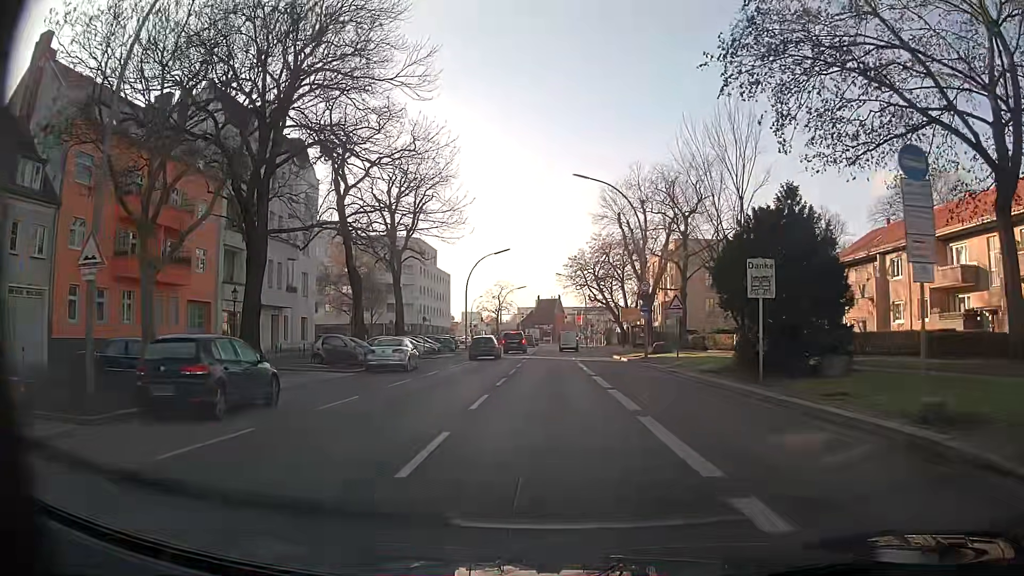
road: primary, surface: asphalt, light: Day
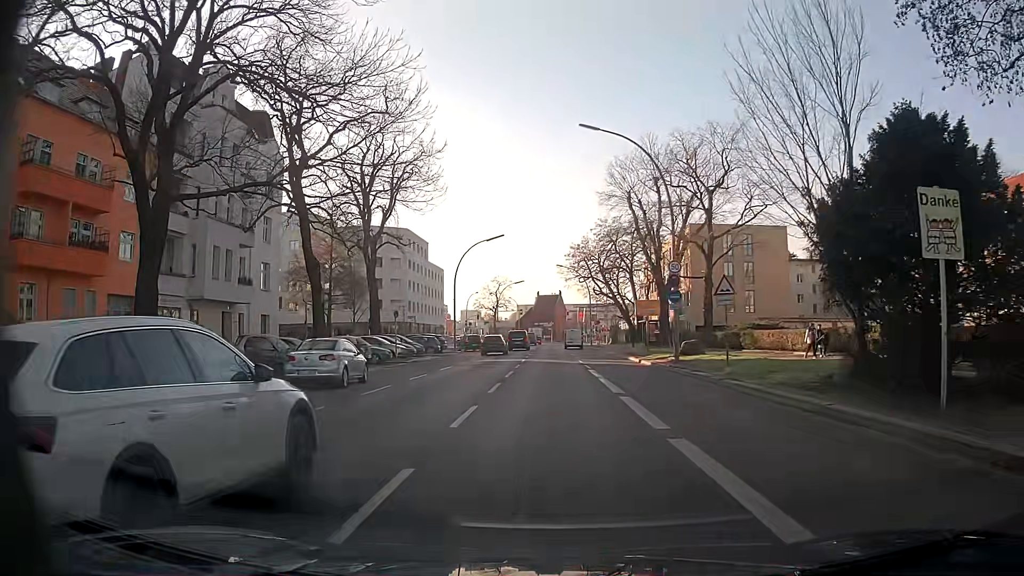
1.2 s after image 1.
(+0.1, +8.9) m; 0°
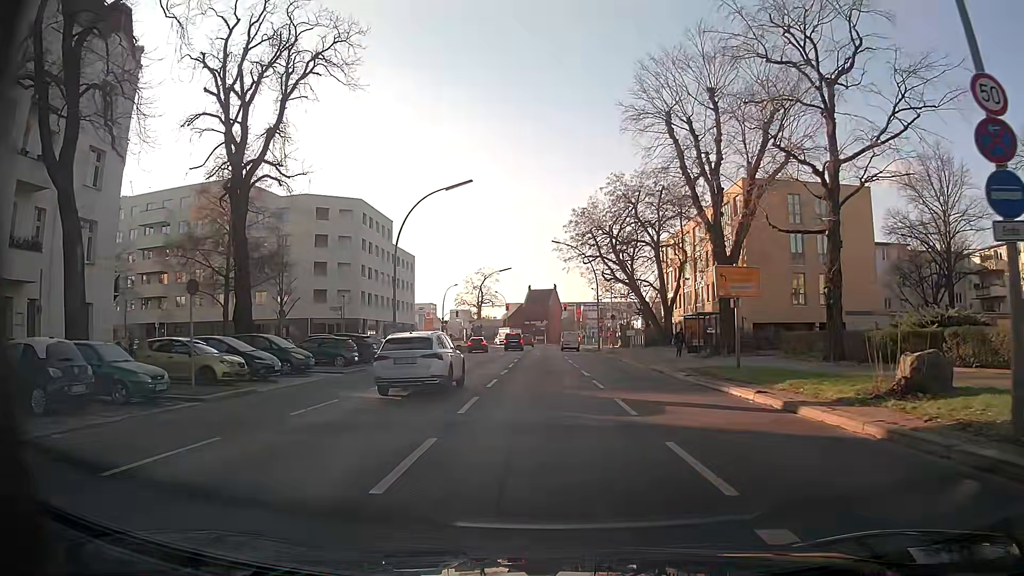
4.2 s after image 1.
(+0.1, +22.3) m; +1°
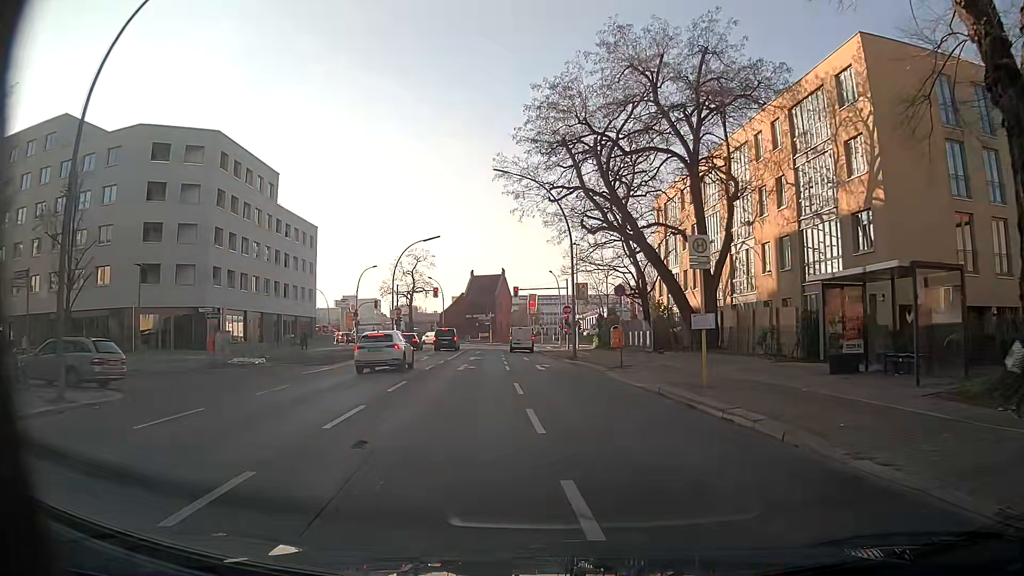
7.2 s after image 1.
(+0.2, +27.1) m; +3°
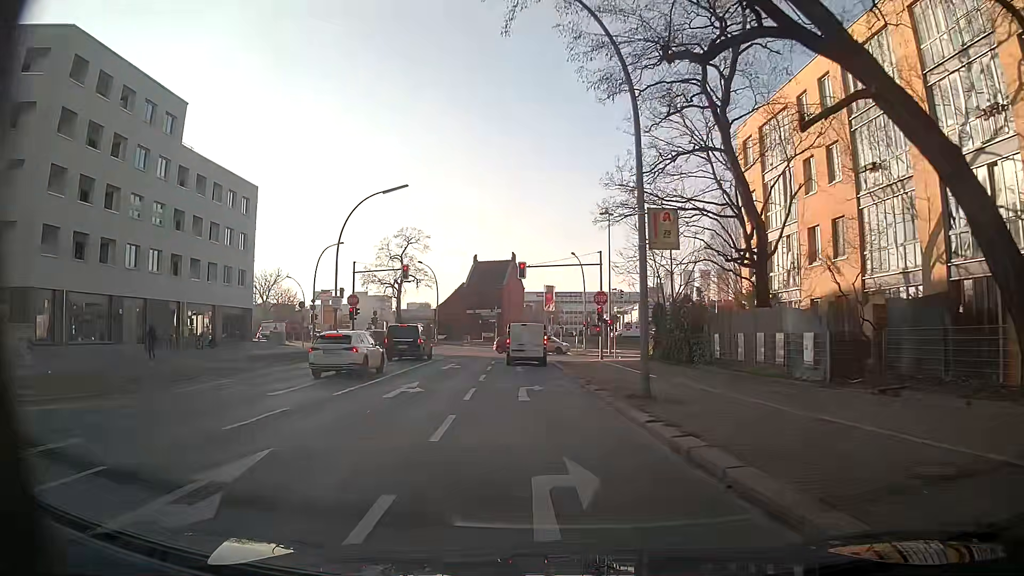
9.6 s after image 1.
(0.0, +22.0) m; -2°
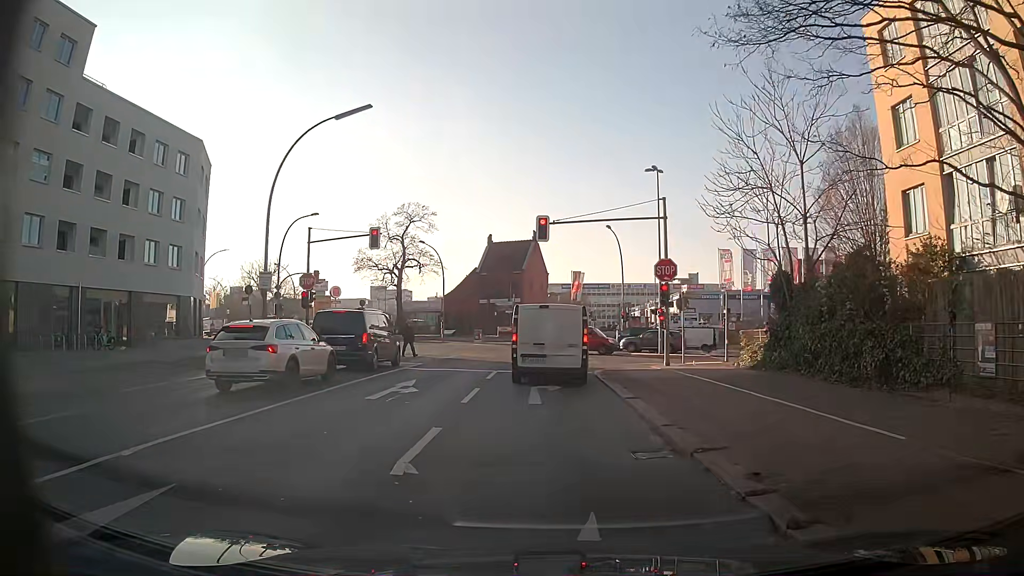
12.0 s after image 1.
(-0.2, +14.3) m; -1°
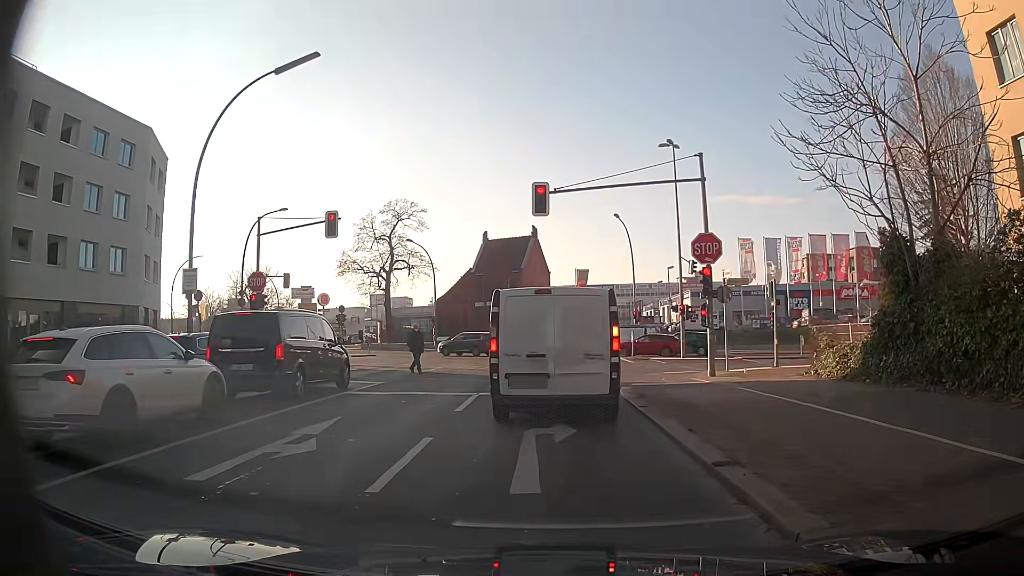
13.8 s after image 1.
(0.0, +6.6) m; -2°
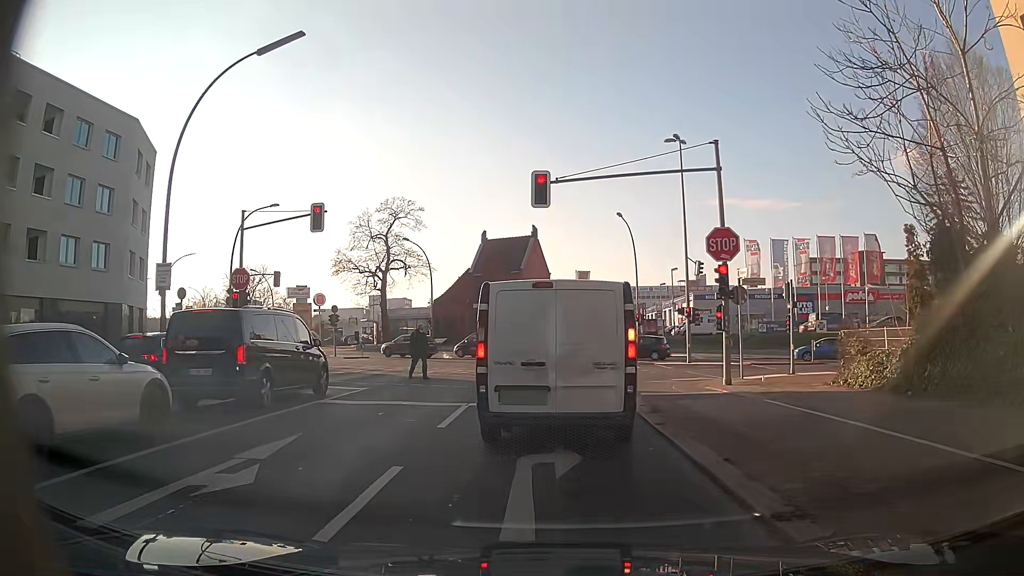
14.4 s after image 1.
(0.0, +1.7) m; -1°
